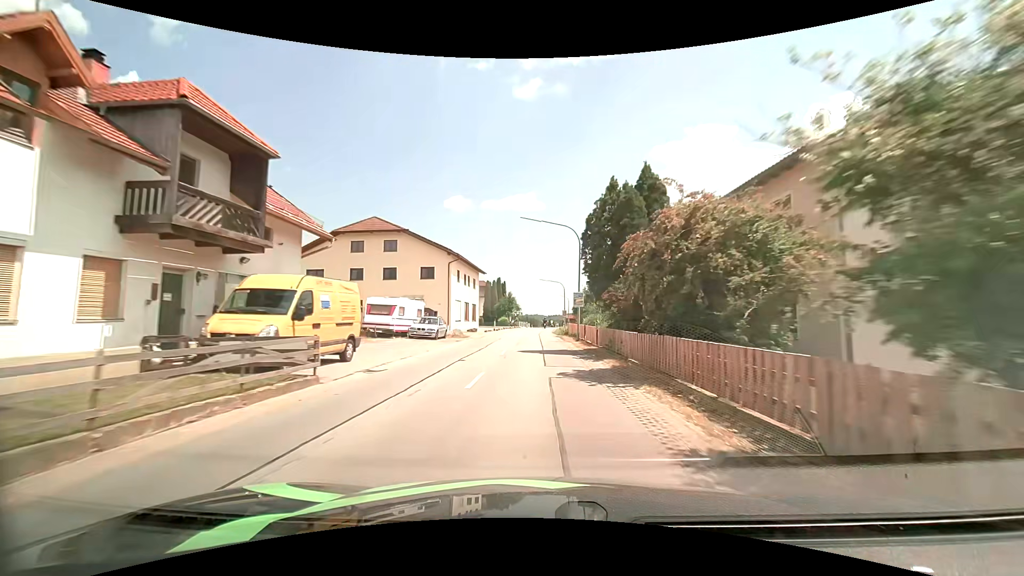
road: secondary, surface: asphalt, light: Day
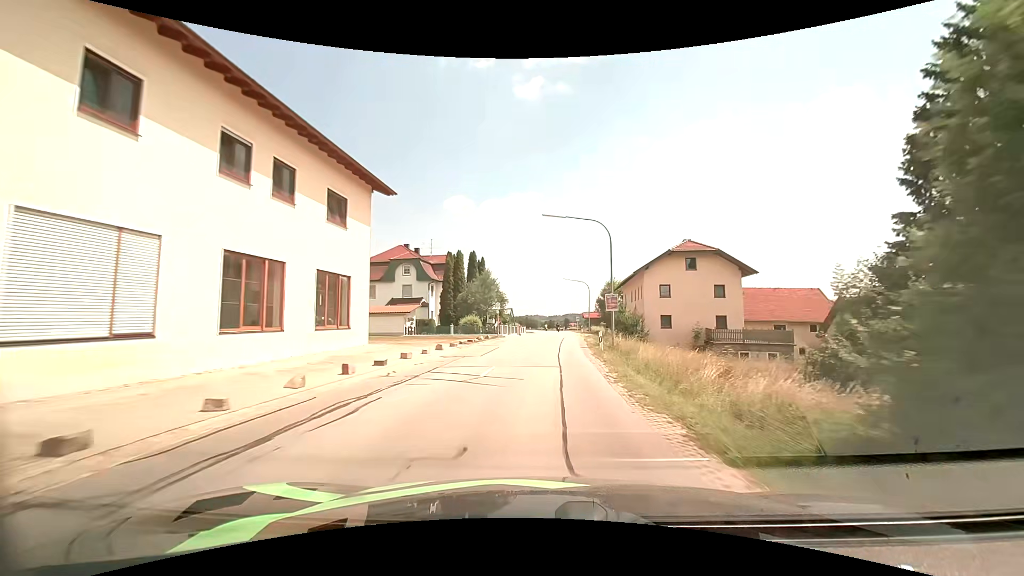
(+0.3, +44.9) m; +1°
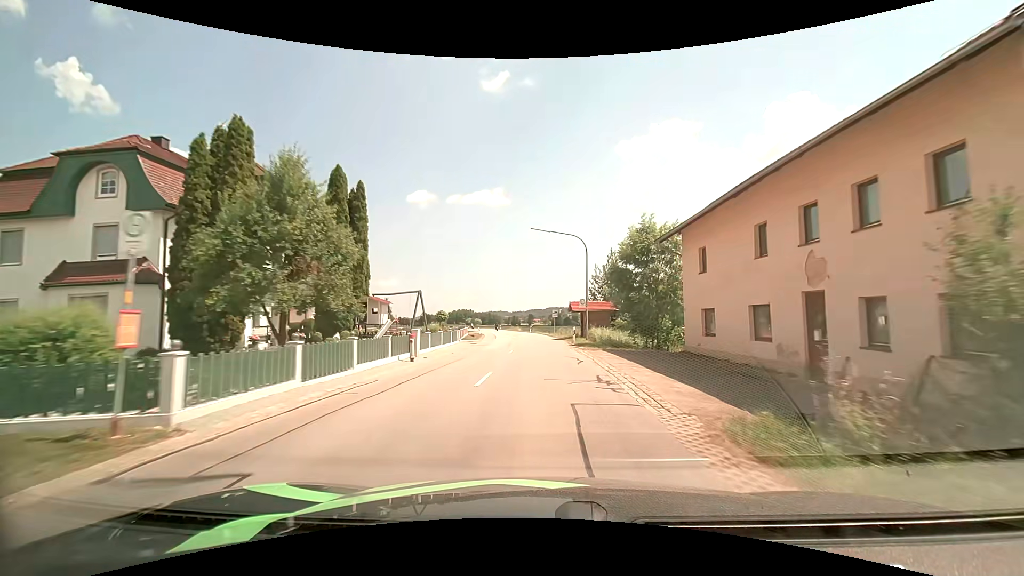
(+1.3, +36.5) m; +4°
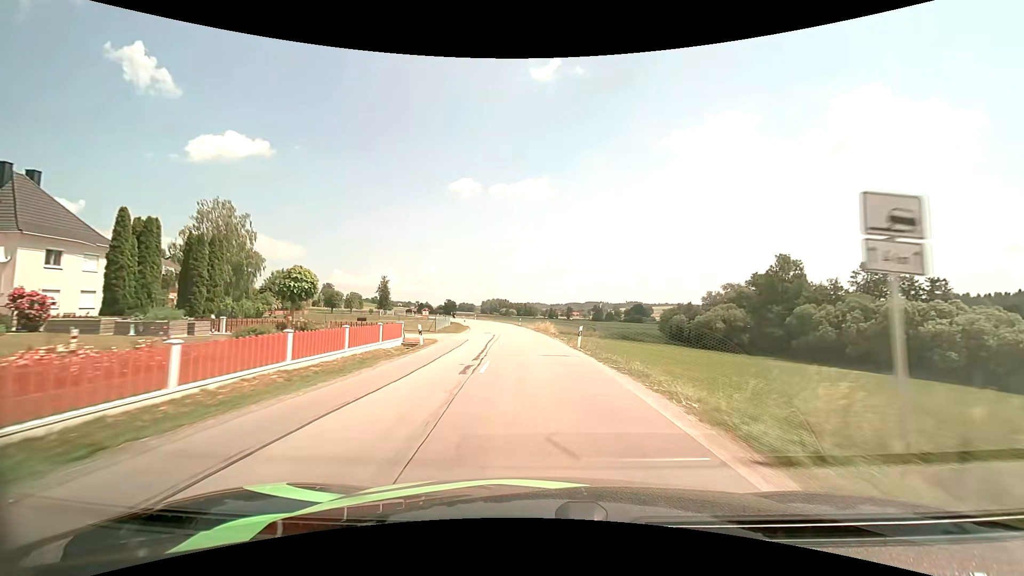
(-1.3, +47.5) m; -4°
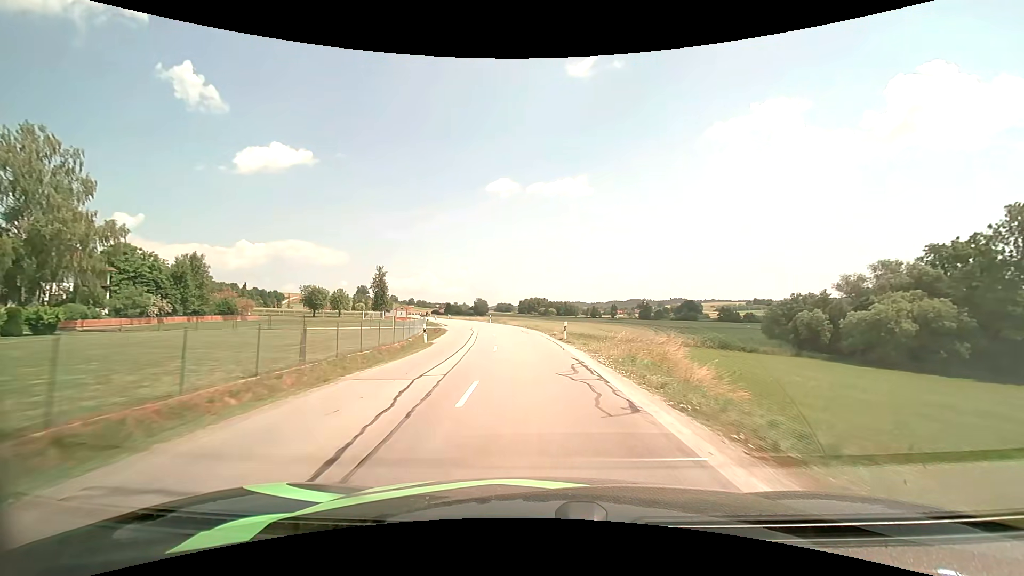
(-1.6, +38.7) m; -5°
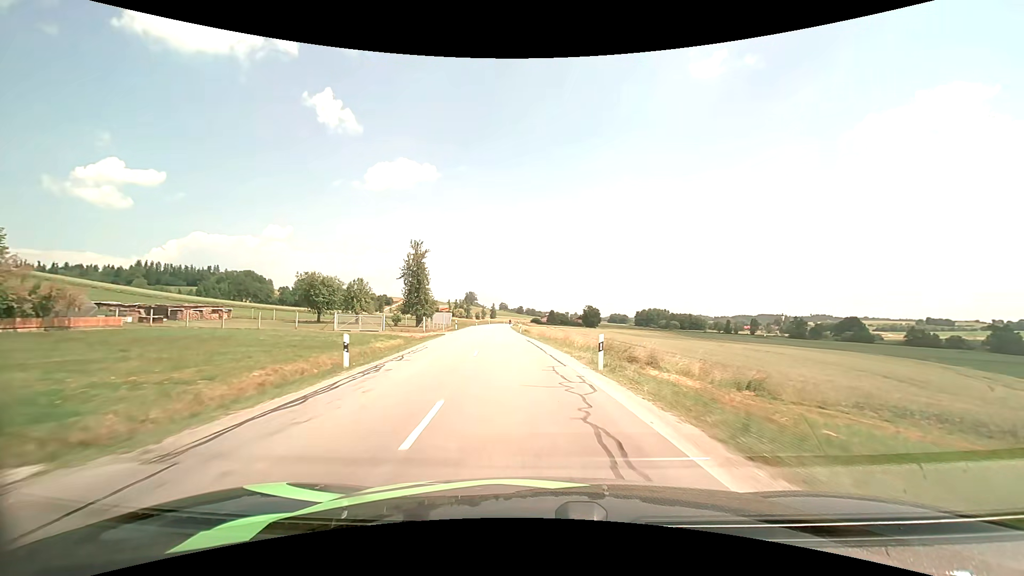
(-4.6, +50.4) m; -13°
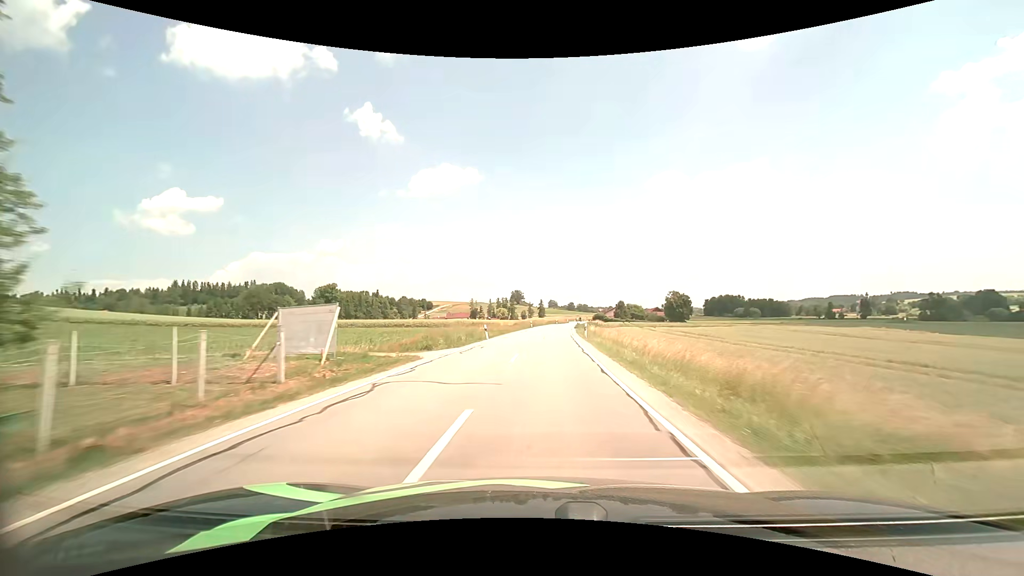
(-5.0, +62.8) m; -6°
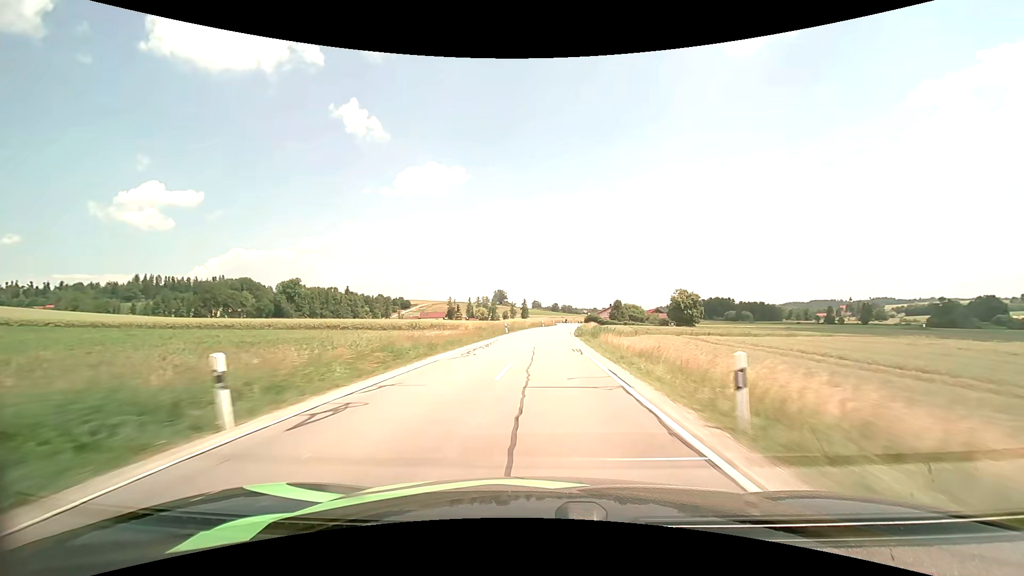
(+0.4, +28.2) m; +2°
(0, +10) (0, +20) (+1, +30) (+1, +40) (+2, +50) (+2, +60) (+3, +70) (+4, +80) (+5, +90) (+6, +100) m
